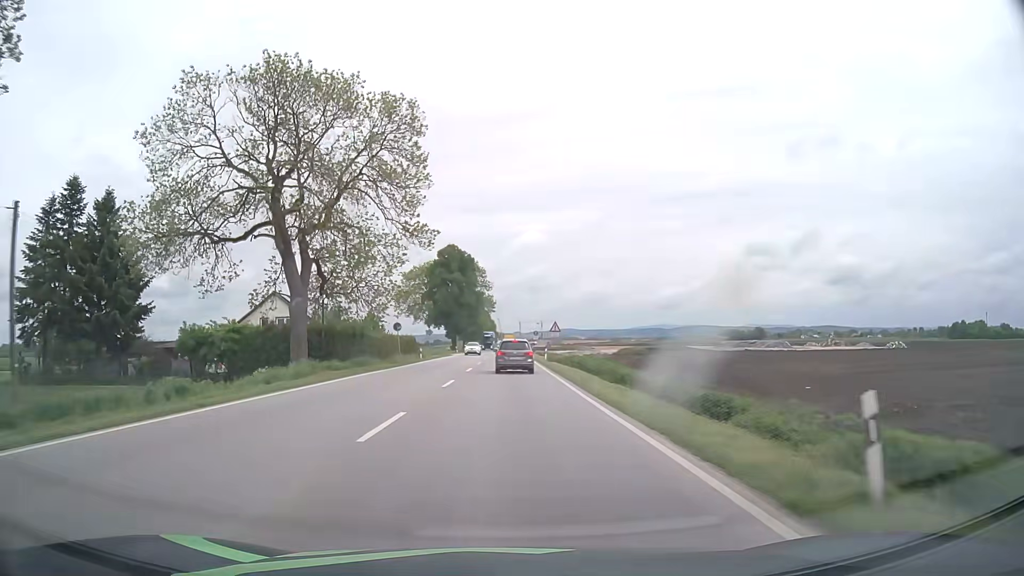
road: primary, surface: asphalt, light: Day
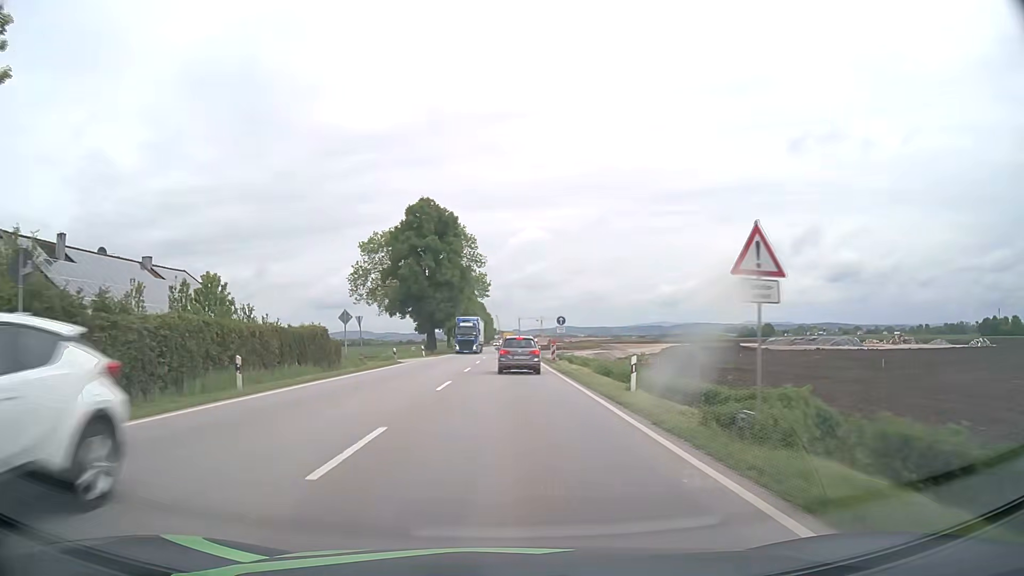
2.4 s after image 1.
(0.0, +38.4) m; 0°
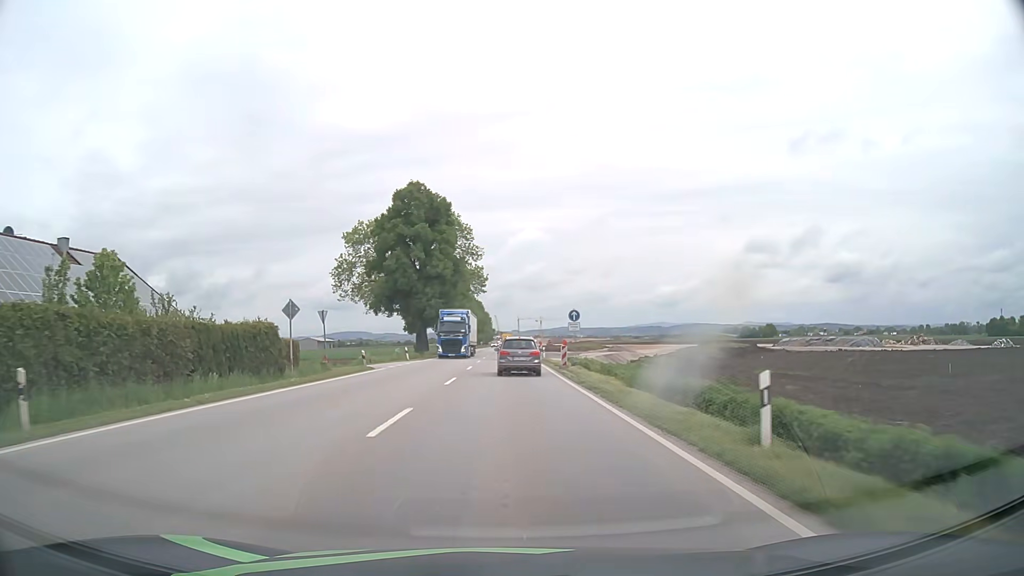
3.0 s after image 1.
(0.0, +9.0) m; 0°
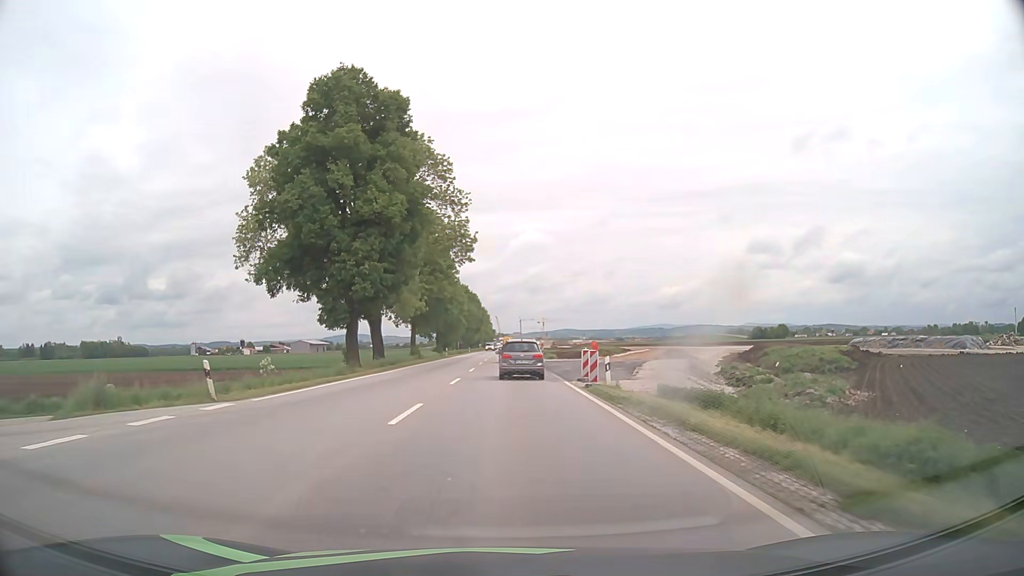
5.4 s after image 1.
(+0.1, +34.0) m; 0°
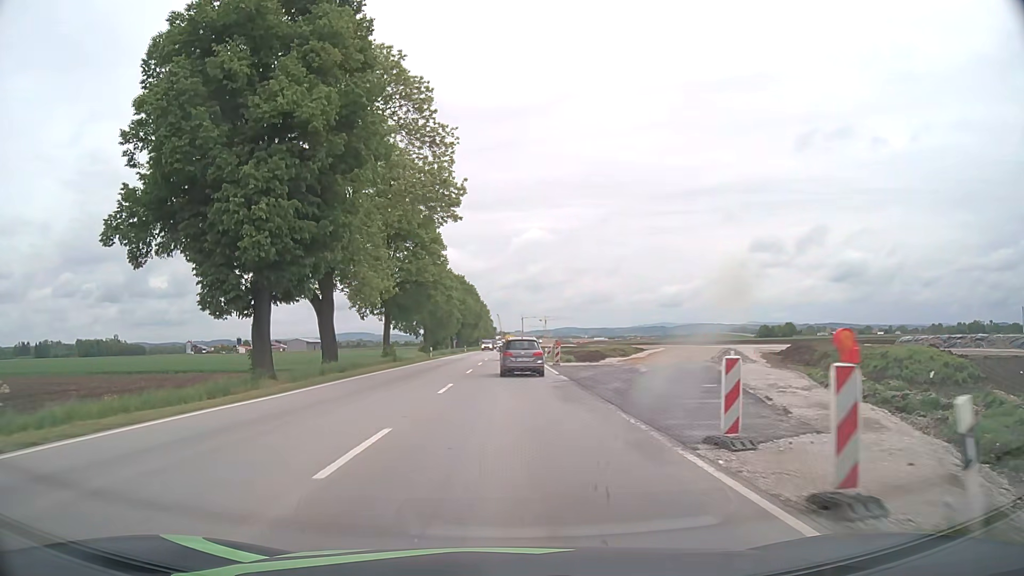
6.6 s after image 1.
(-0.1, +16.6) m; 0°
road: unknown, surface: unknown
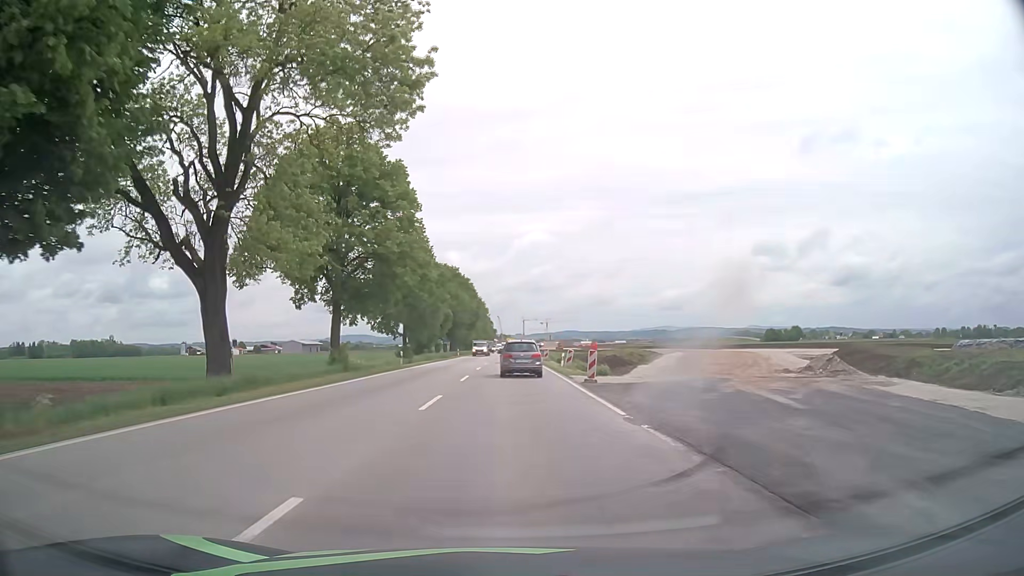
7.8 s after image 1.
(0.0, +16.7) m; 0°
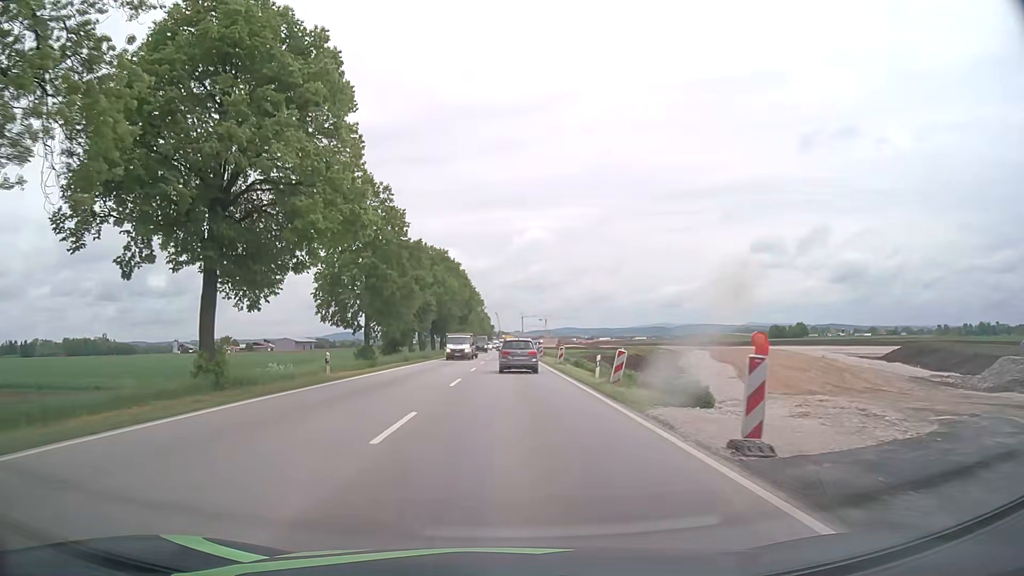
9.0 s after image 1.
(0.0, +16.7) m; 0°
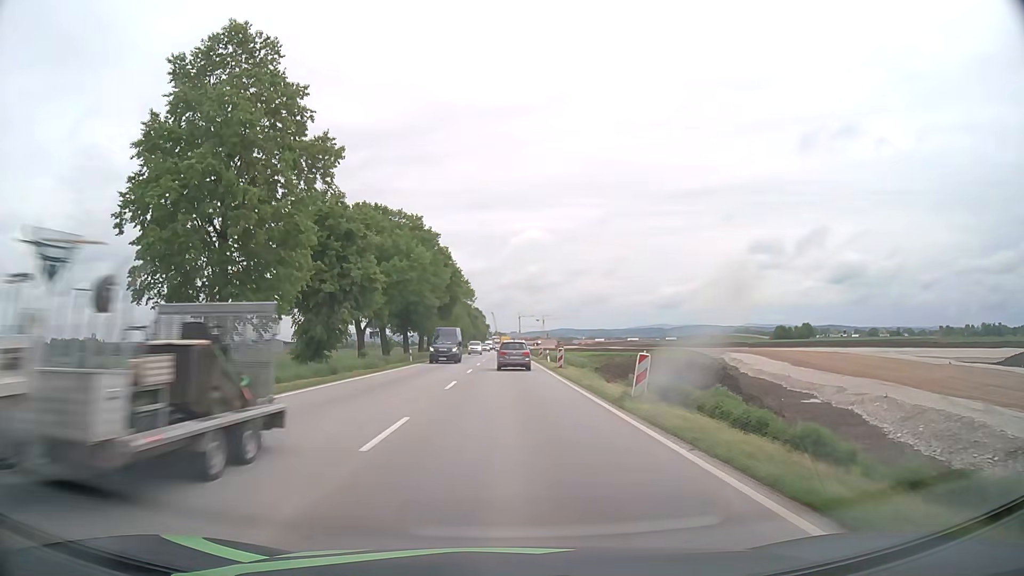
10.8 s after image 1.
(+0.1, +24.5) m; +1°
(0, +10) (0, +20) (0, +30) (0, +40) (0, +50) (0, +60) (0, +70) (0, +80) (-1, +90) (-1, +100) m
